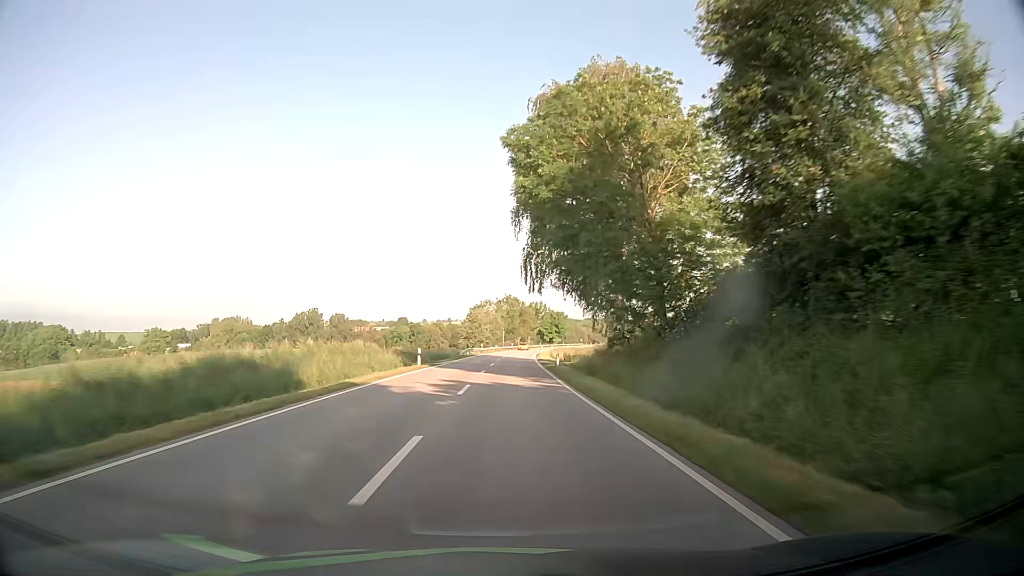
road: secondary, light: Day
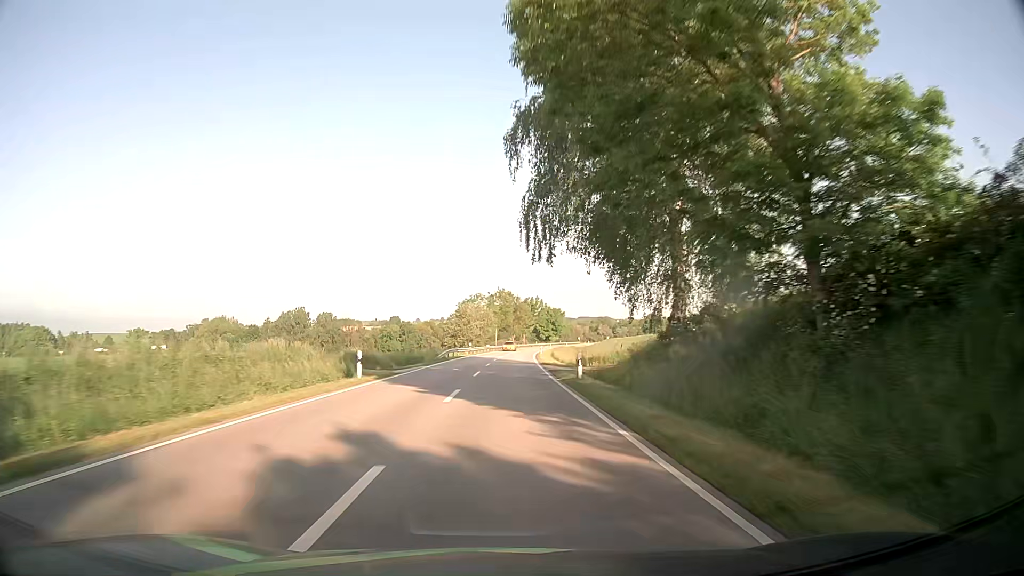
(0.0, +14.4) m; 0°
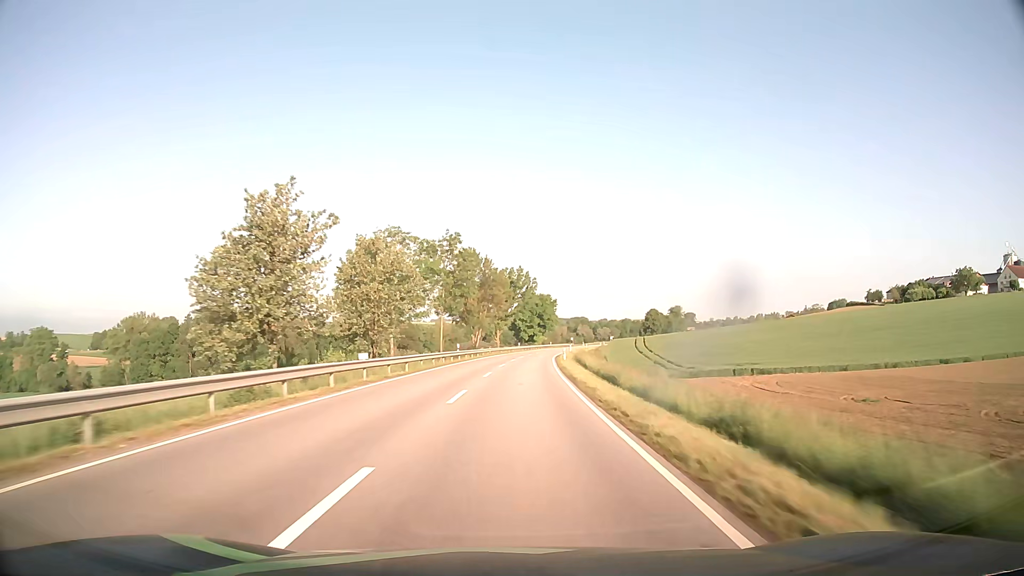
(+1.5, +72.0) m; +2°
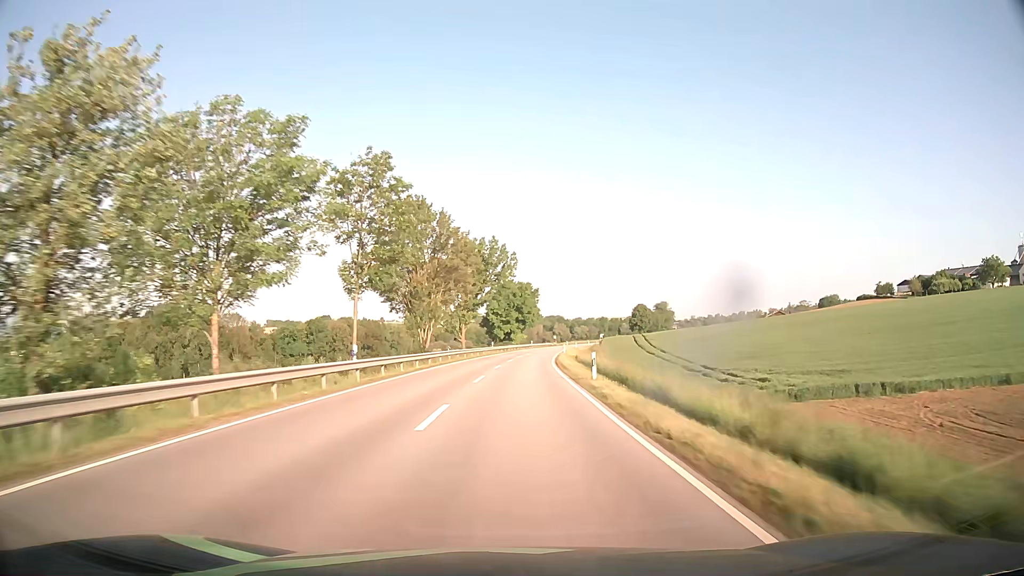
(+0.7, +28.8) m; +2°
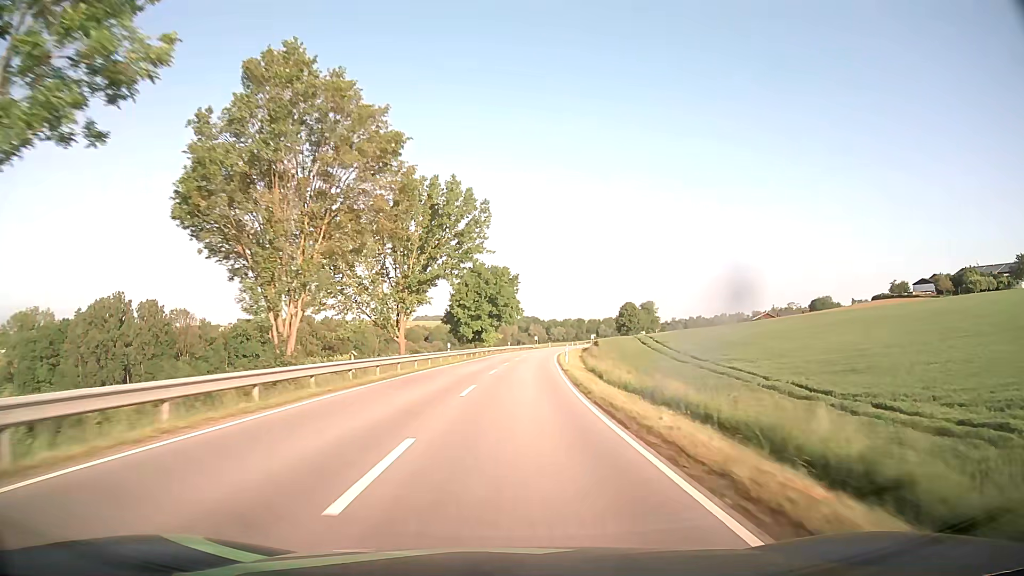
(+0.6, +28.9) m; +2°
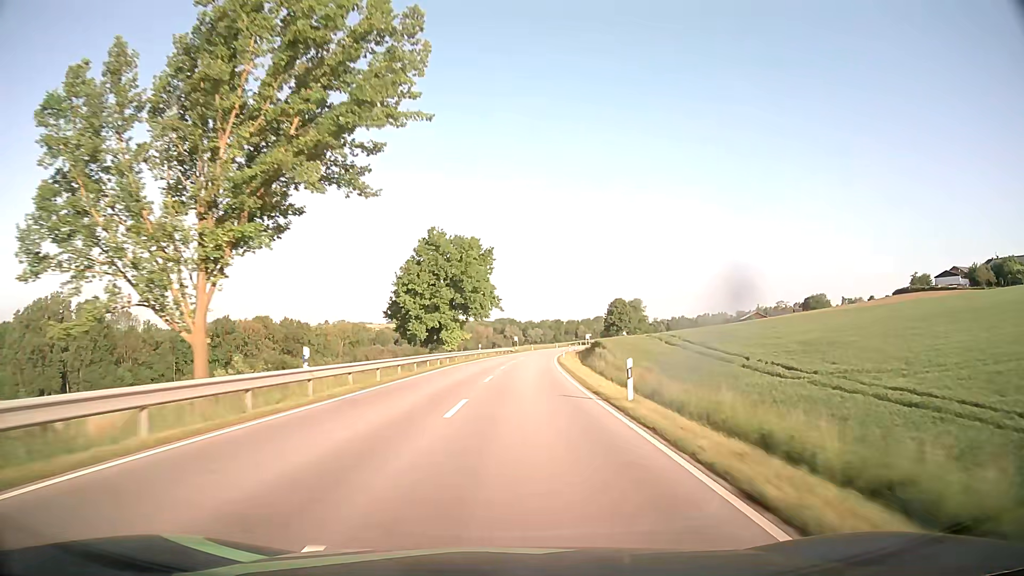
(+0.5, +29.0) m; +2°
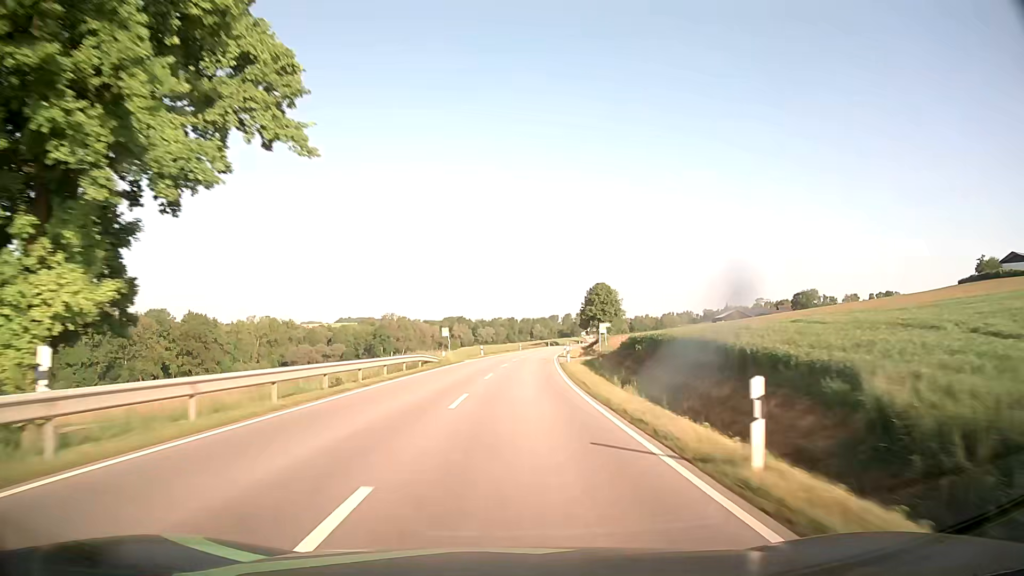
(+2.4, +58.2) m; +4°
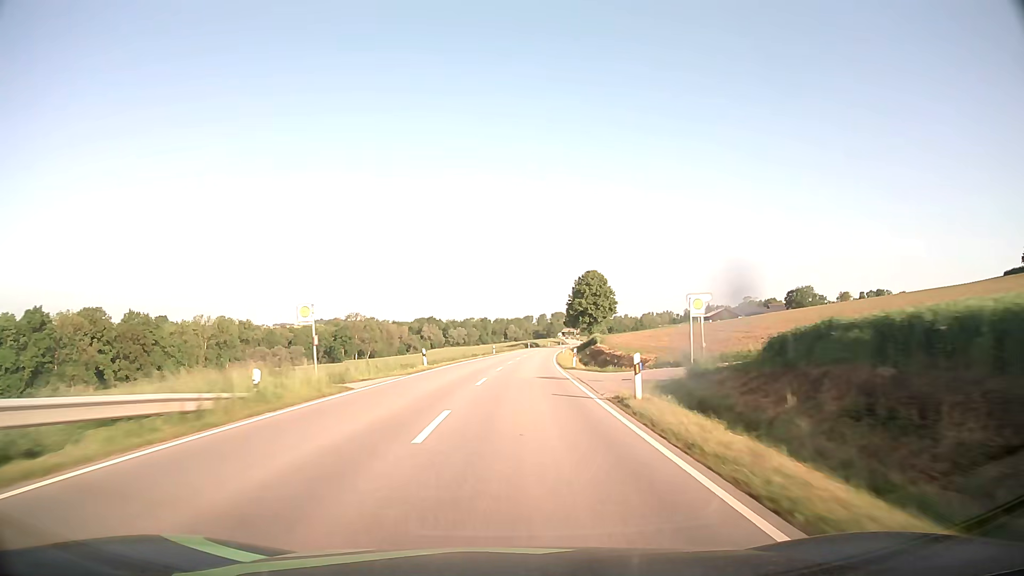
(+0.6, +29.2) m; +2°
(0, +10) (0, +20) (+1, +30) (+1, +40) (+2, +50) (+2, +60) (+3, +70) (+4, +80) (+5, +90) (+6, +100) m
